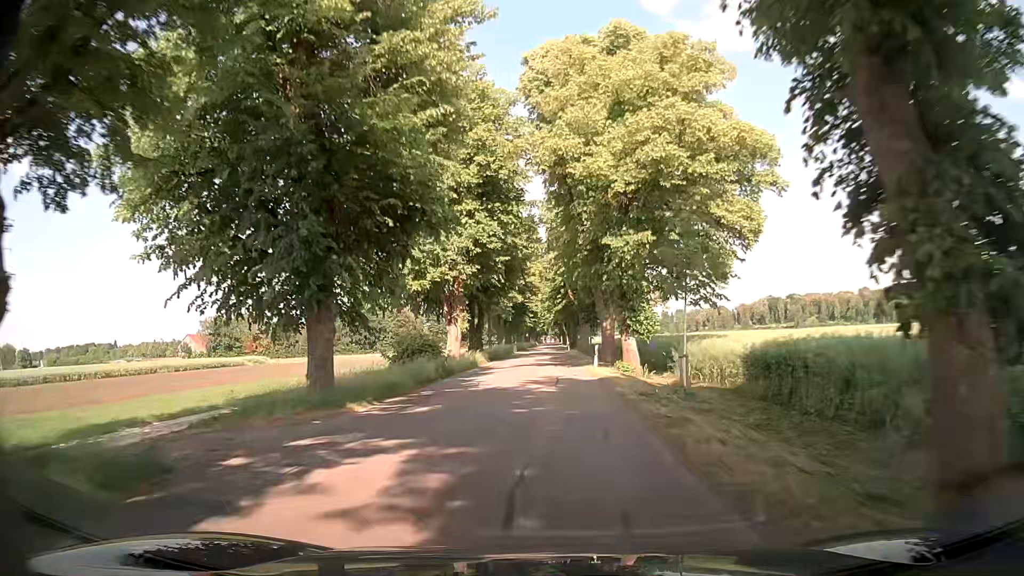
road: tertiary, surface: asphalt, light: Day
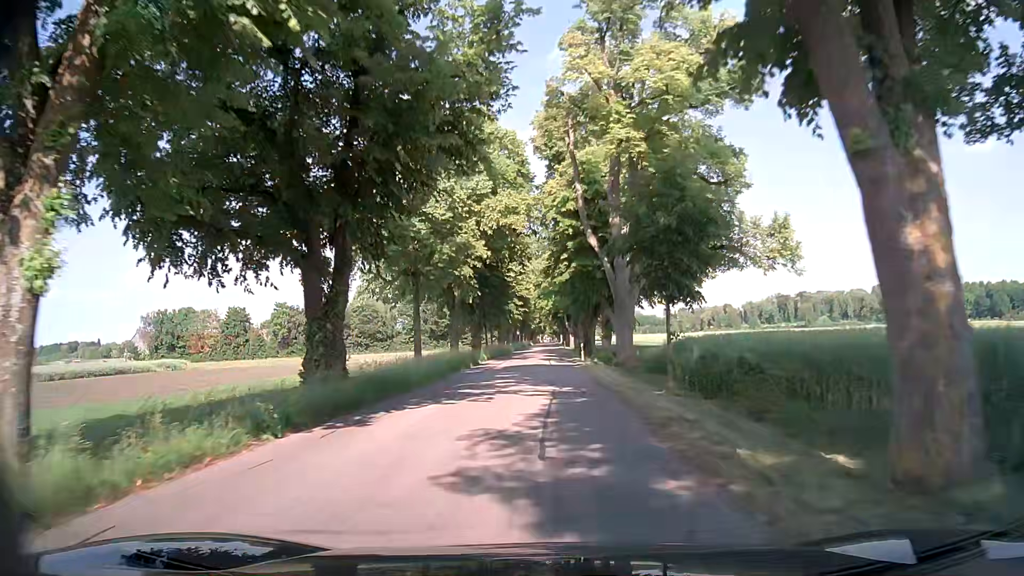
(+0.8, +35.6) m; +2°
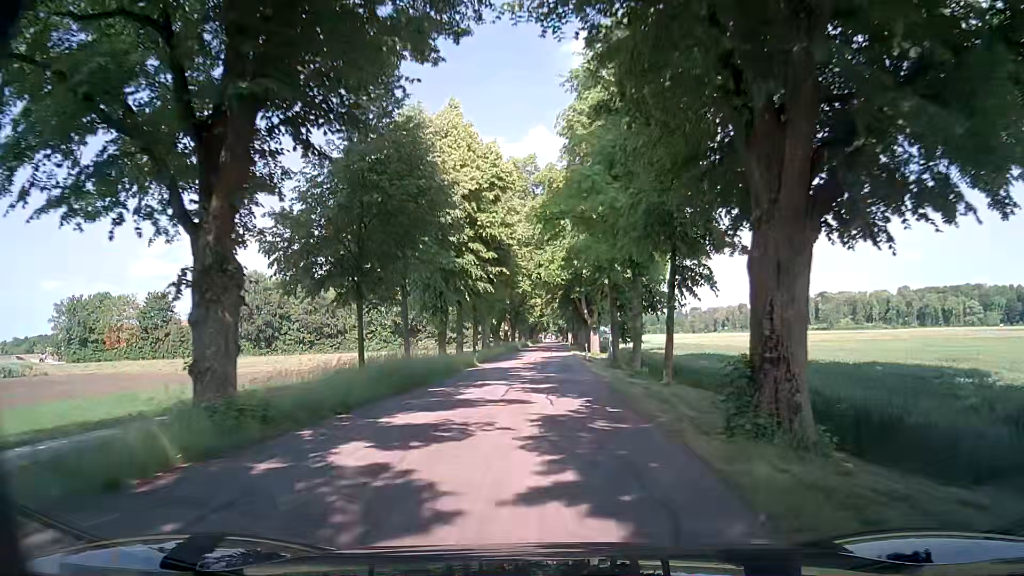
(-0.2, +43.2) m; -1°
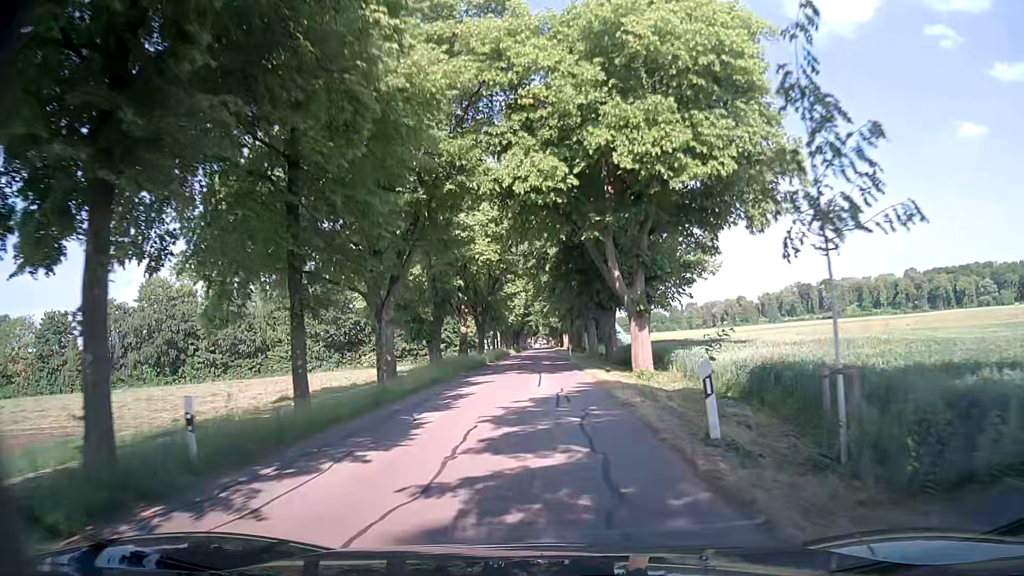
(+0.6, +33.5) m; +1°
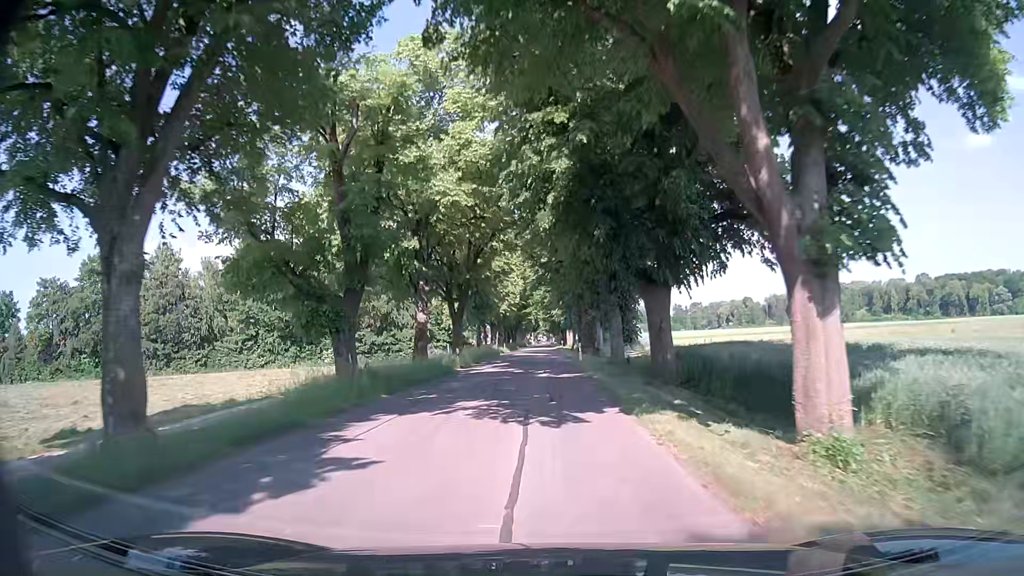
(+0.1, +16.4) m; 0°
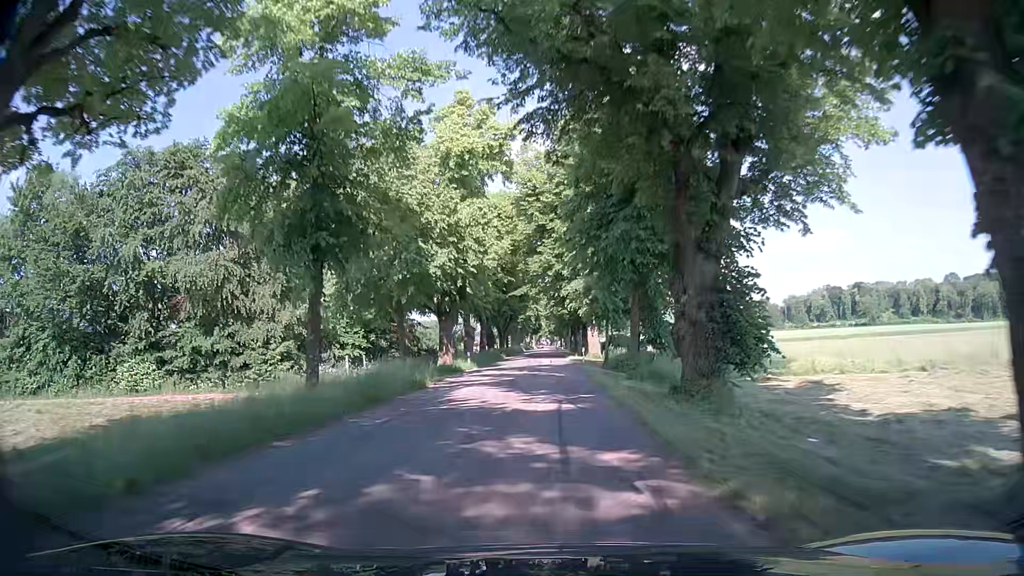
(-0.4, +40.8) m; 0°
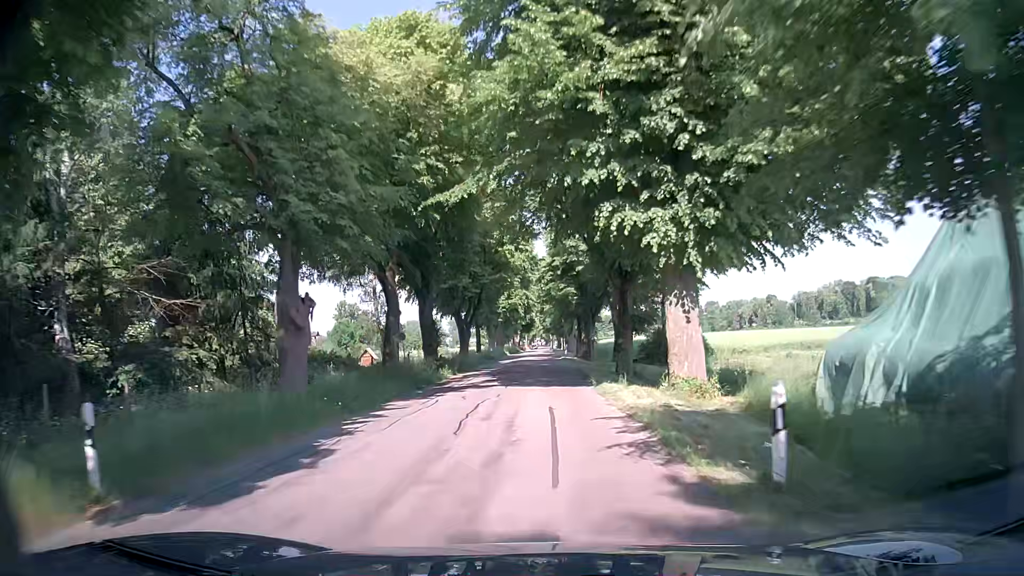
(-0.2, +35.2) m; 0°
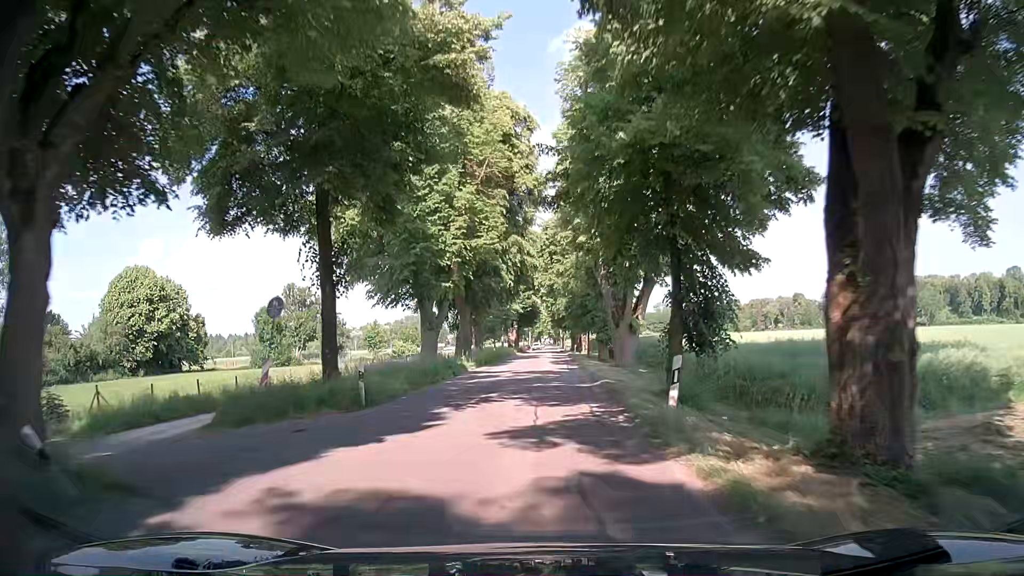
(-0.1, +45.2) m; 0°
(0, +10) (0, +20) (0, +30) (0, +40) (0, +50) (0, +60) (0, +70) (0, +80) (0, +90) (0, +100) m
